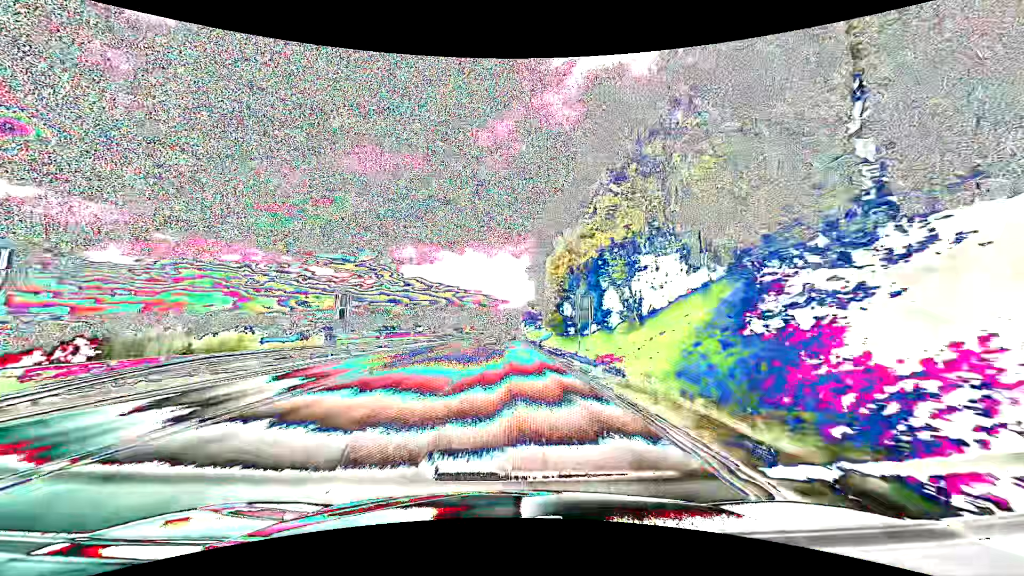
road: primary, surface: asphalt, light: Day
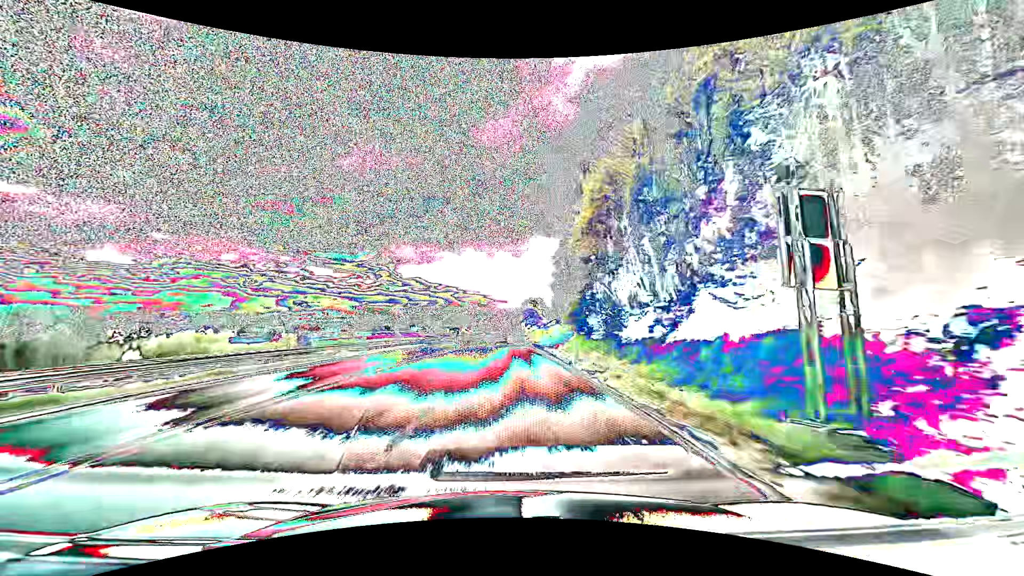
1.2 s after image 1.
(0.0, +30.0) m; 0°
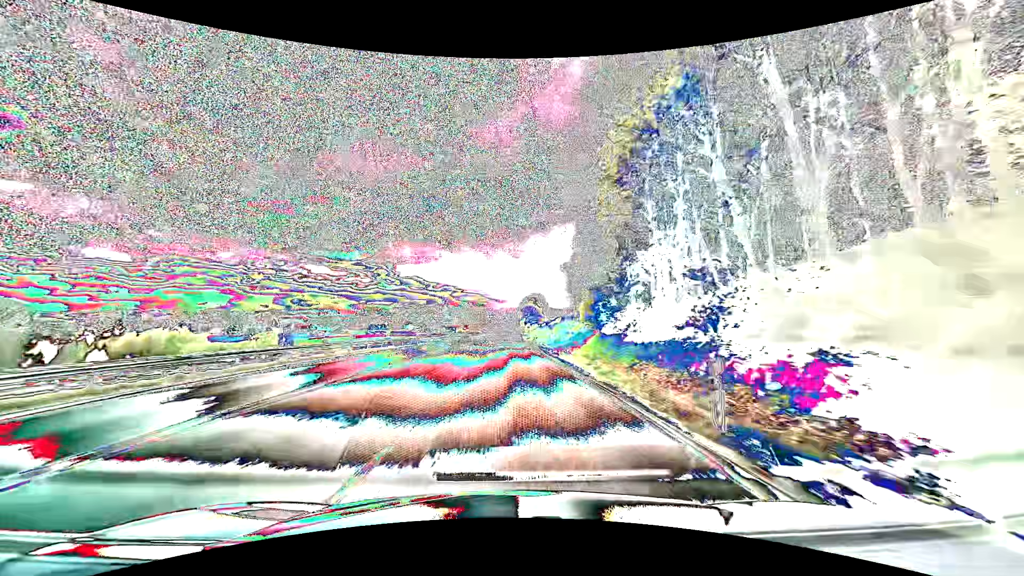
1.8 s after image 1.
(0.0, +15.2) m; 0°
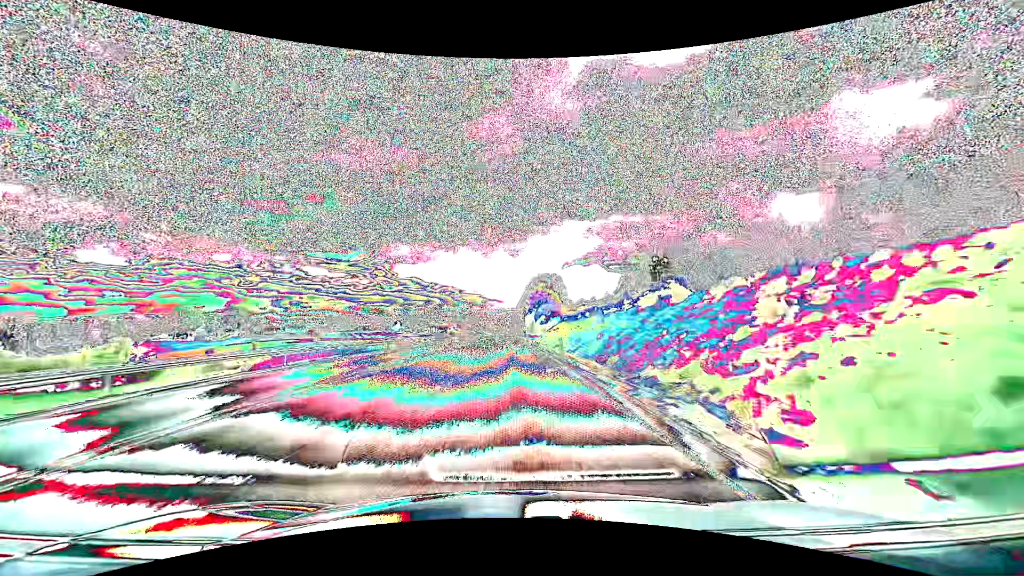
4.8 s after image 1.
(+0.2, +77.4) m; 0°
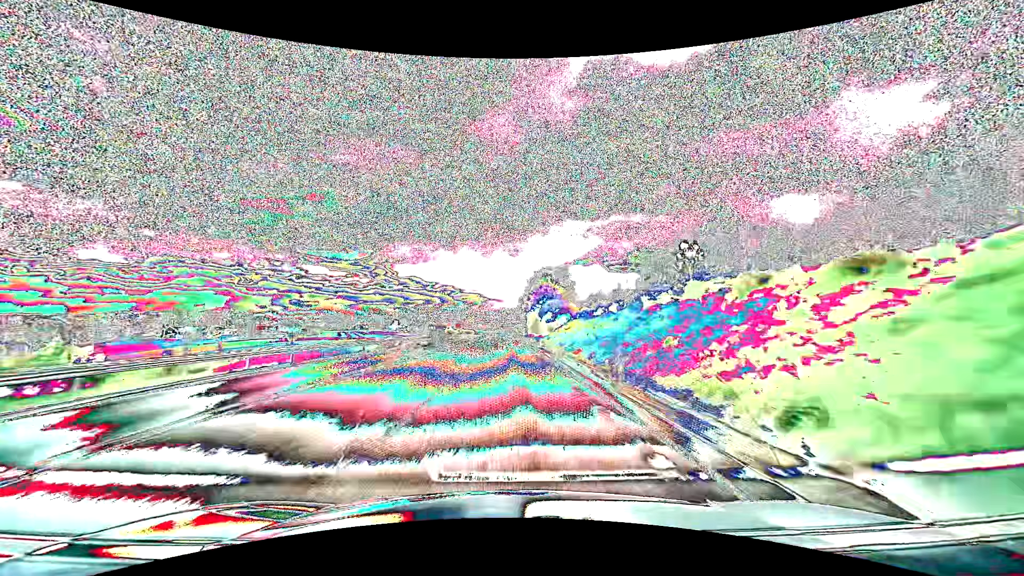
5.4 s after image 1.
(0.0, +15.6) m; 0°
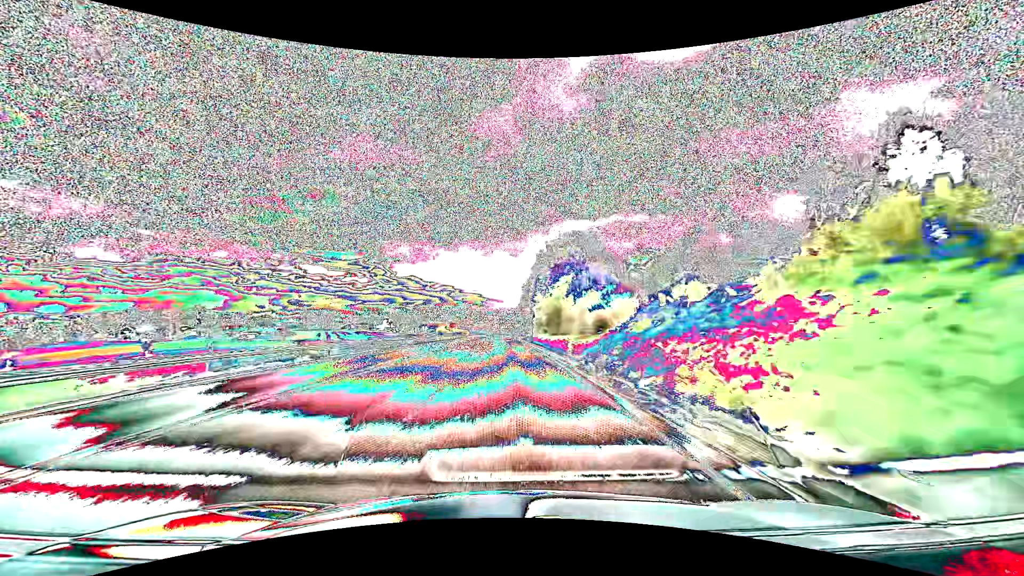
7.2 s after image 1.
(0.0, +47.1) m; 0°
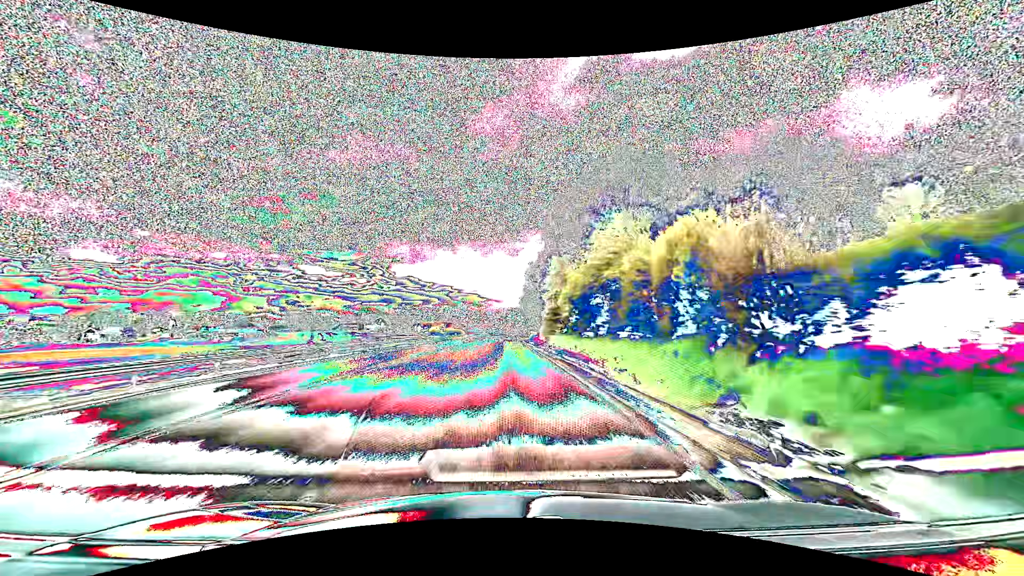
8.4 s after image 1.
(+0.1, +31.5) m; 0°
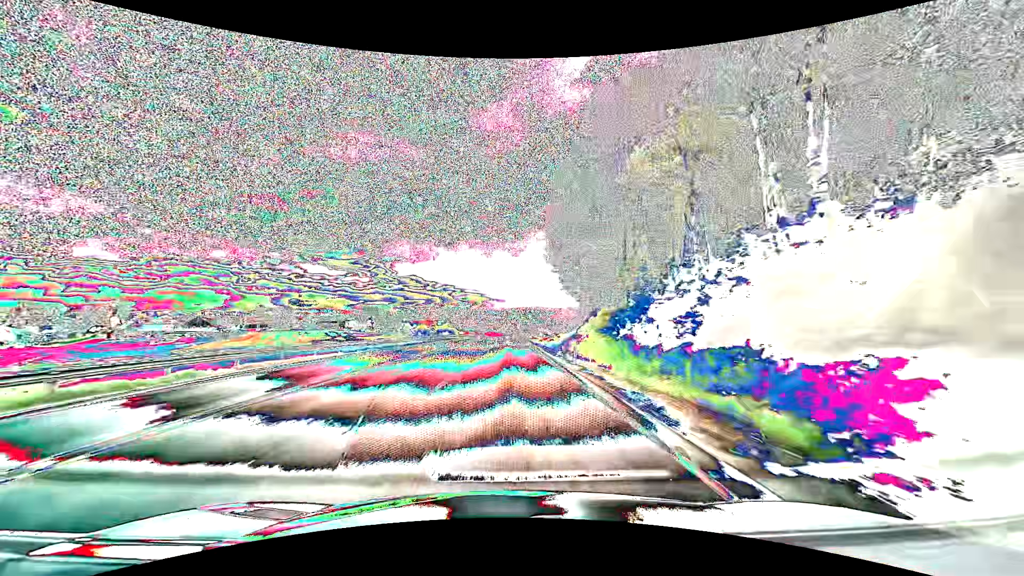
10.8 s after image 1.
(-0.2, +63.2) m; 0°
(0, +10) (0, +20) (0, +30) (0, +40) (0, +50) (0, +60) (0, +70) (0, +80) (0, +90) (0, +100) m
